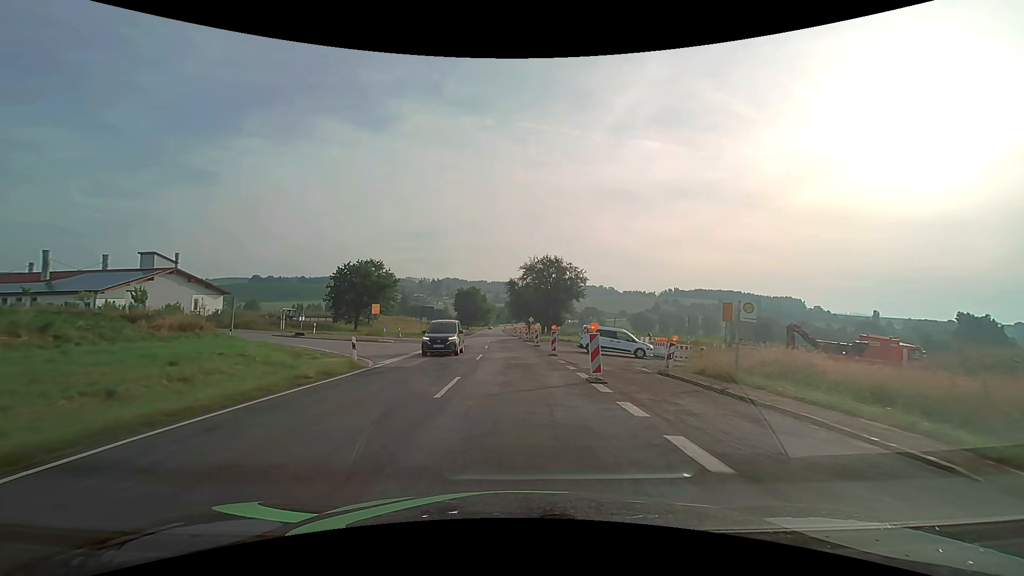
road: secondary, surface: asphalt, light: Day
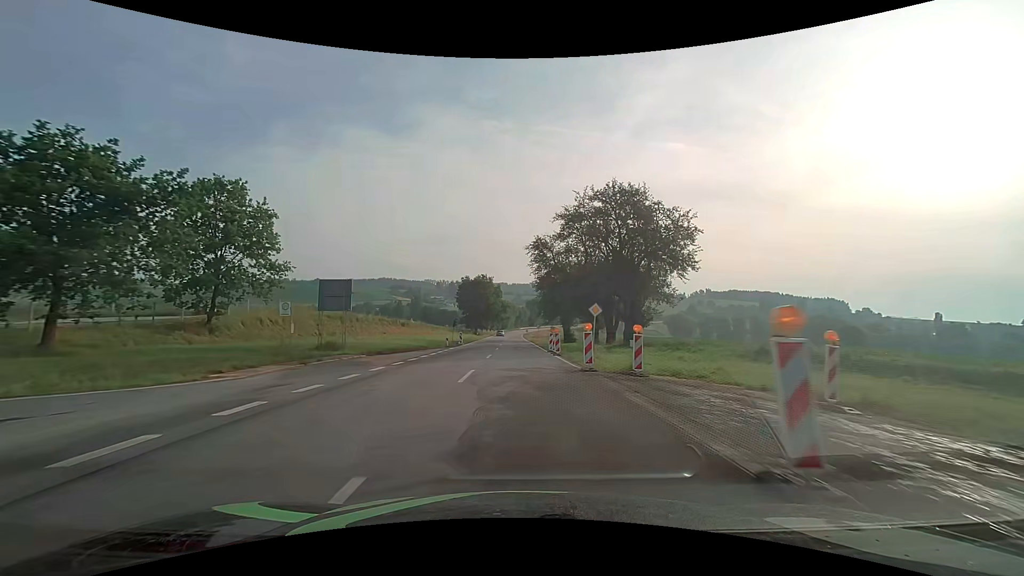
(-1.3, +45.4) m; -2°
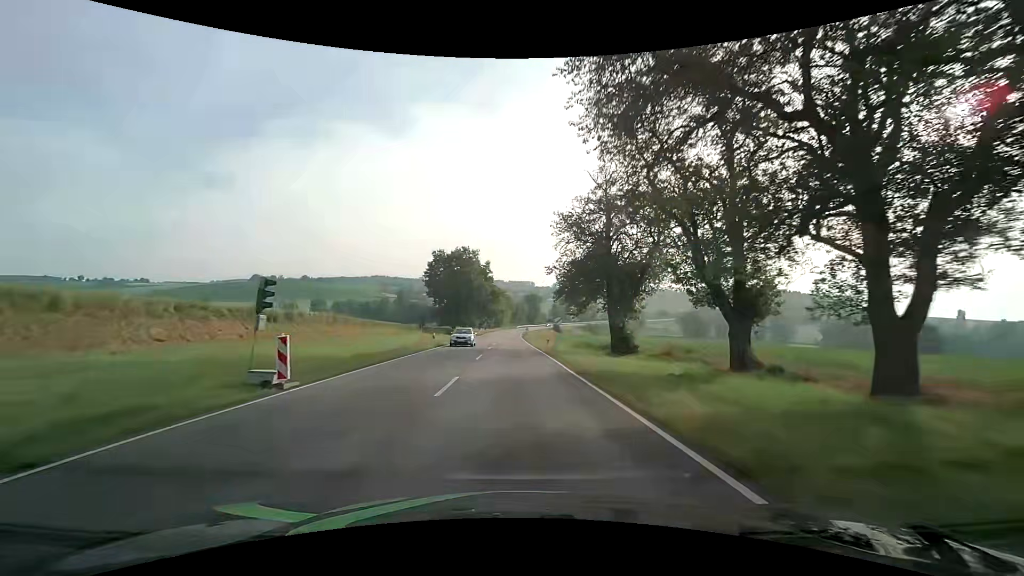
(-0.2, +38.6) m; 0°
(0, +10) (0, +20) (0, +30) (0, +40) (-1, +50) (-1, +60) (-1, +70) (-1, +80) (-1, +90) (-1, +100) m
